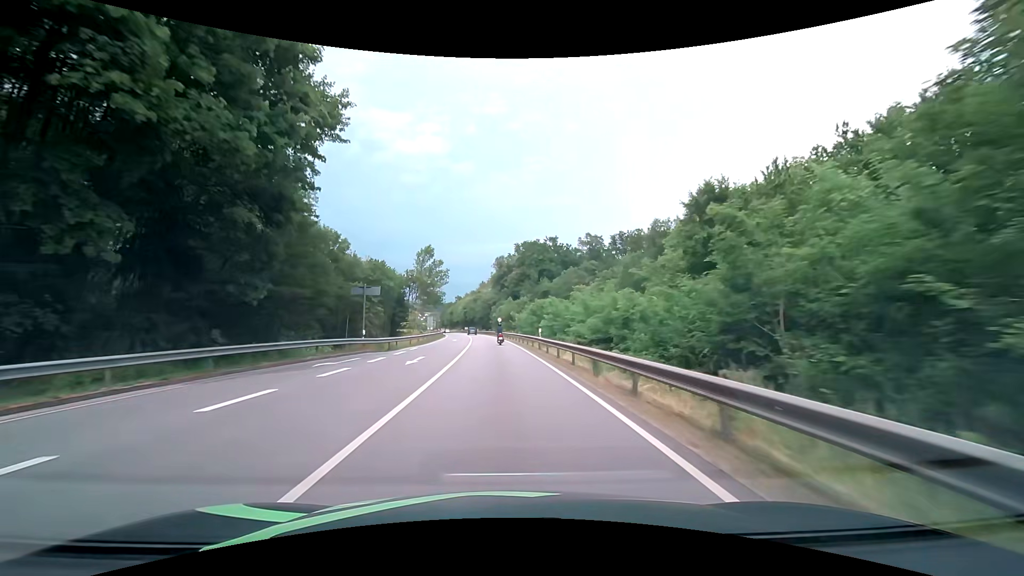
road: primary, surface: asphalt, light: Day
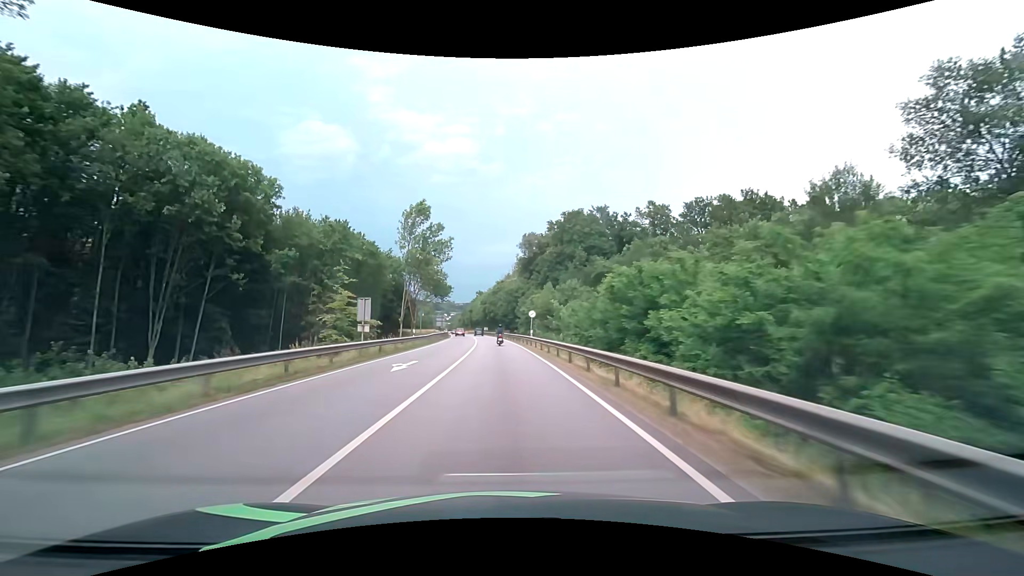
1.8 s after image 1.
(-1.1, +38.2) m; -3°
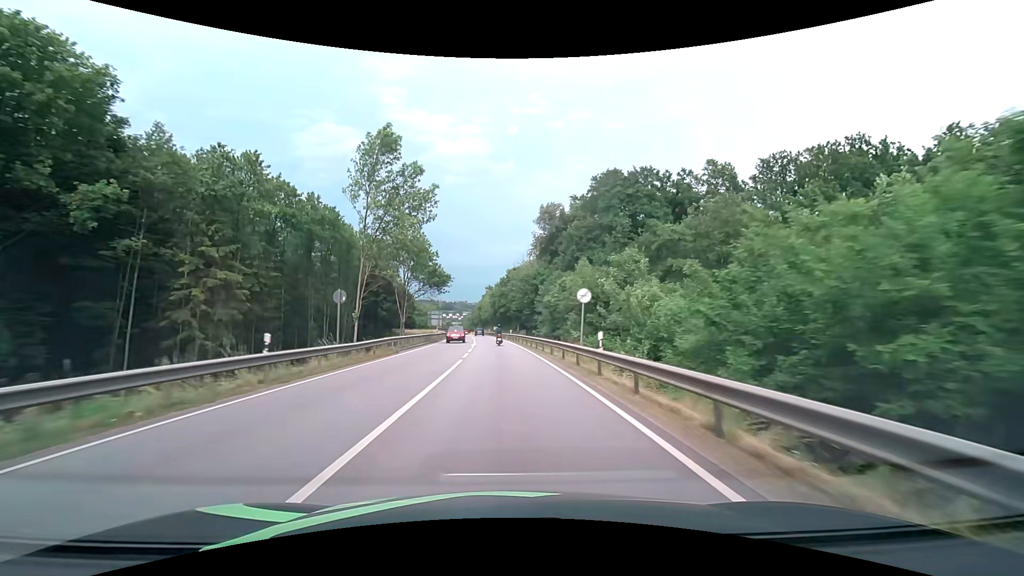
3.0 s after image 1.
(-0.3, +25.5) m; -2°
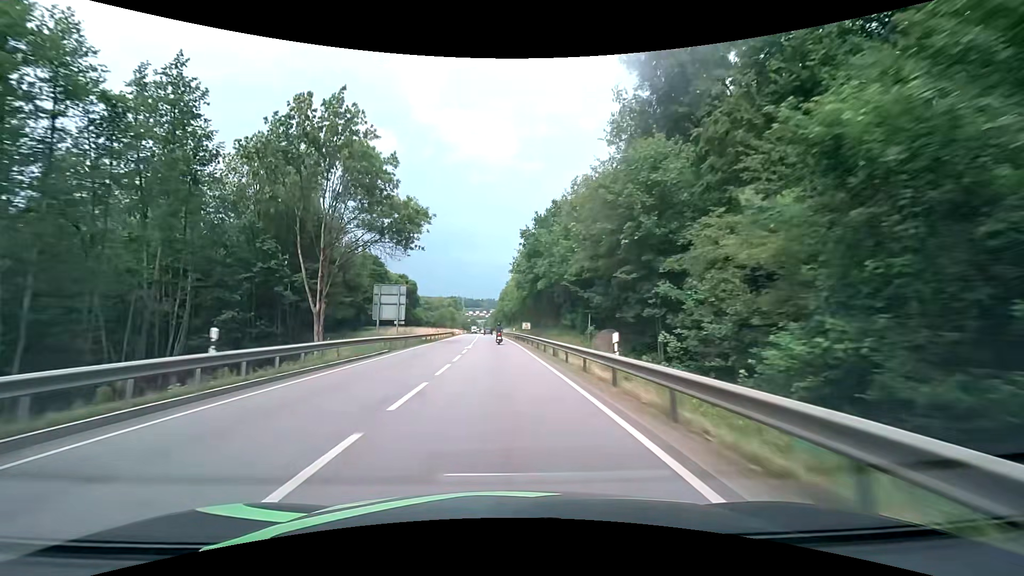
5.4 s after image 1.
(-1.2, +50.8) m; -3°
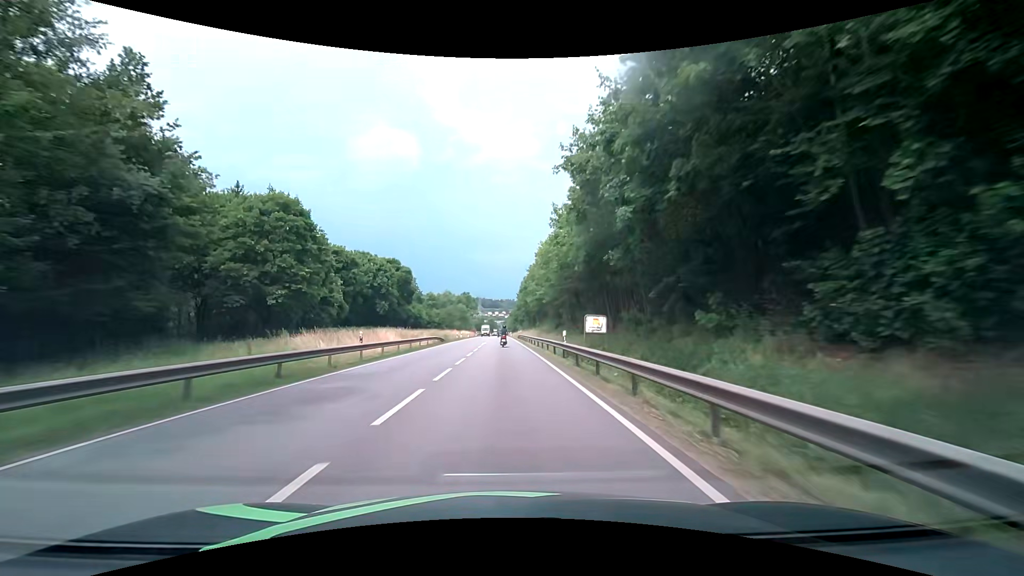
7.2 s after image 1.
(-0.6, +37.4) m; -2°
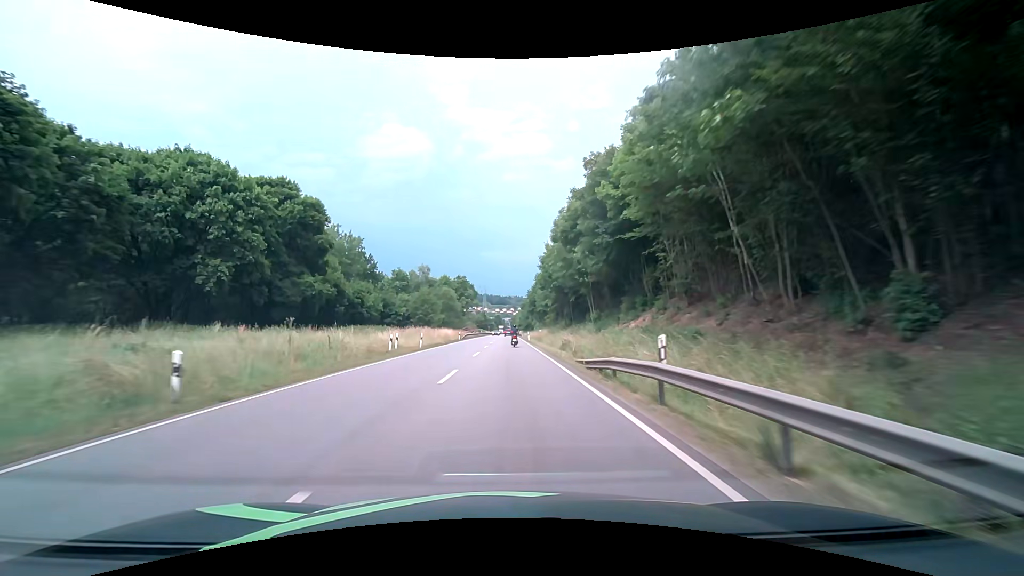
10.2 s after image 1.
(-0.4, +61.3) m; -1°
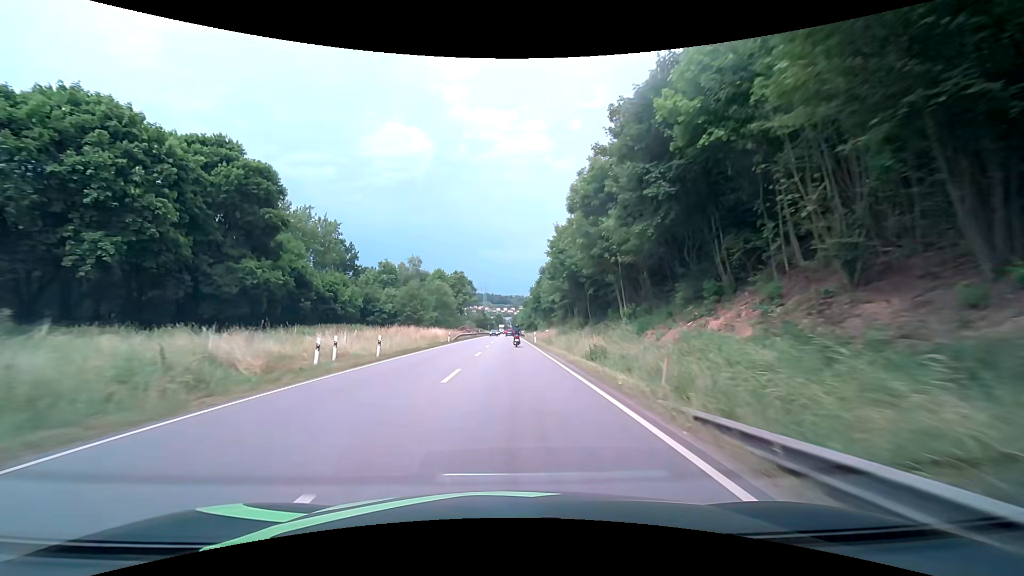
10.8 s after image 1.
(0.0, +12.1) m; 0°
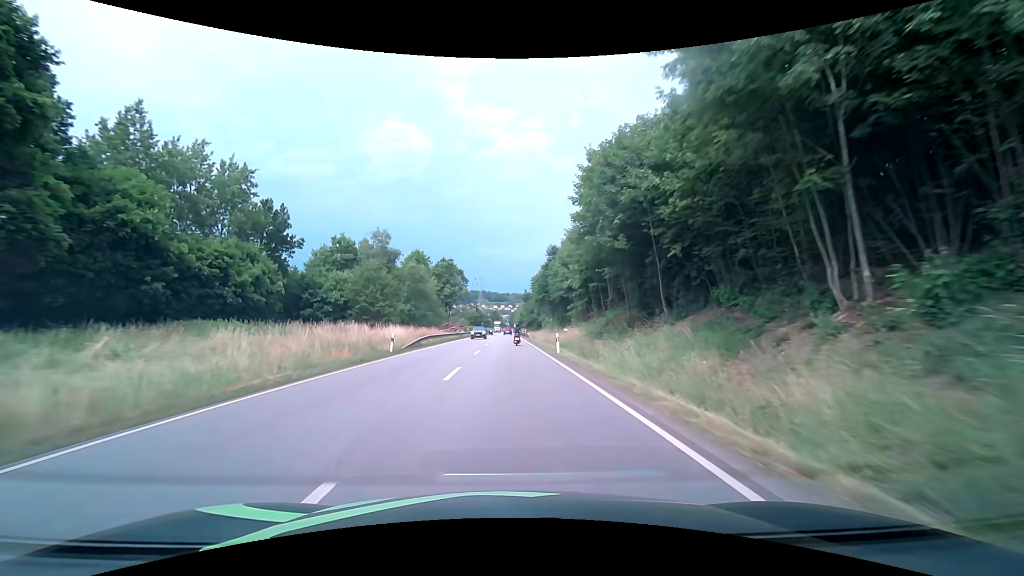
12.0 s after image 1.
(-0.1, +24.0) m; 0°
(0, +10) (0, +20) (0, +30) (0, +40) (0, +50) (0, +60) (0, +70) (0, +80) (0, +90) (0, +100) m
